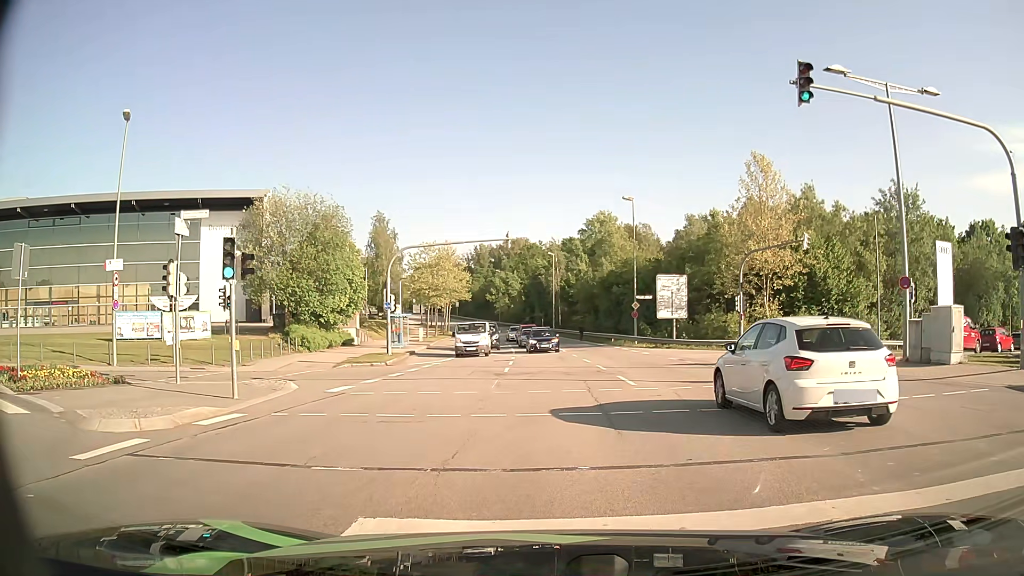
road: secondary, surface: asphalt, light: Day
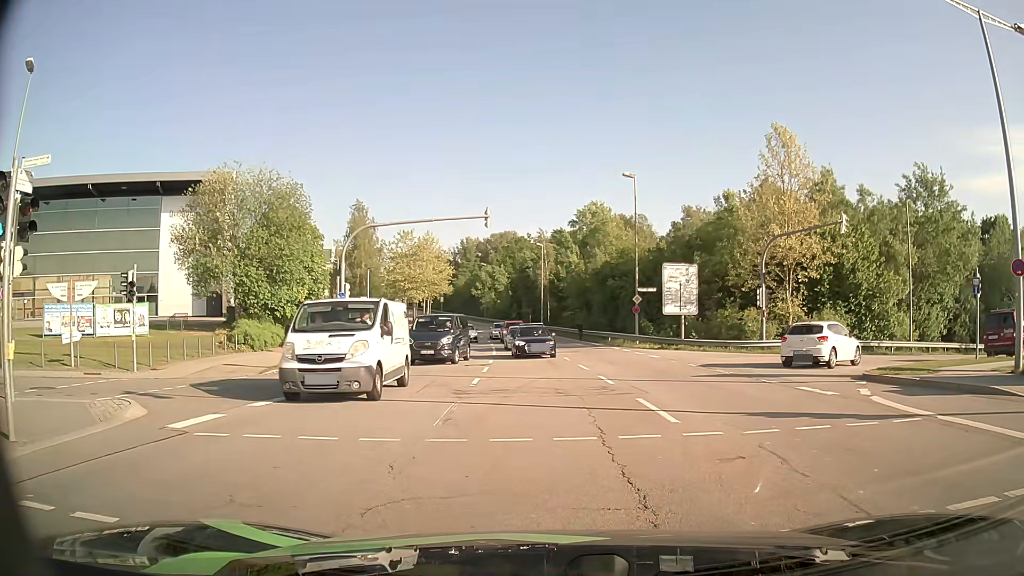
(+0.2, +6.5) m; +3°
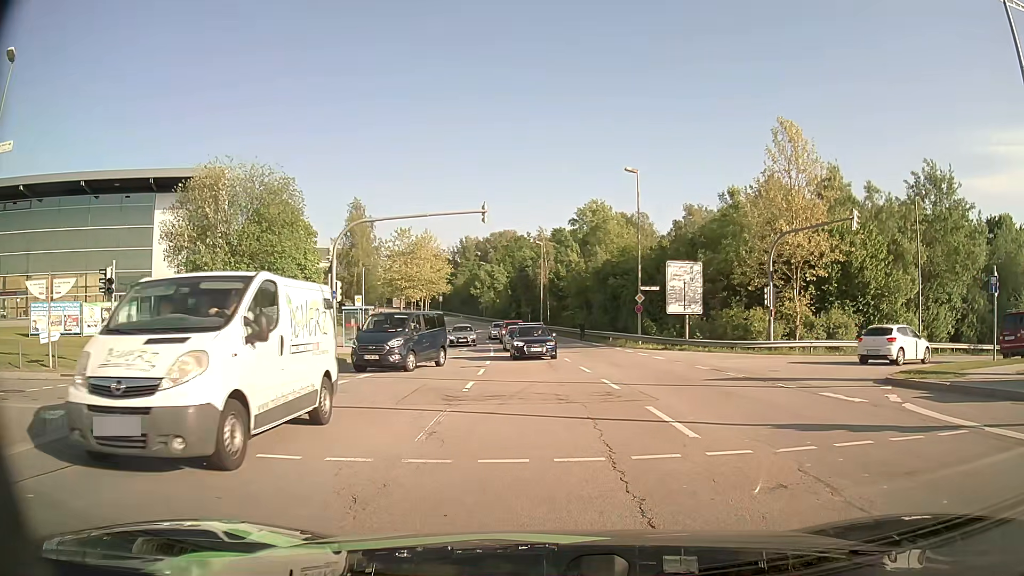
(0.0, +1.2) m; 0°
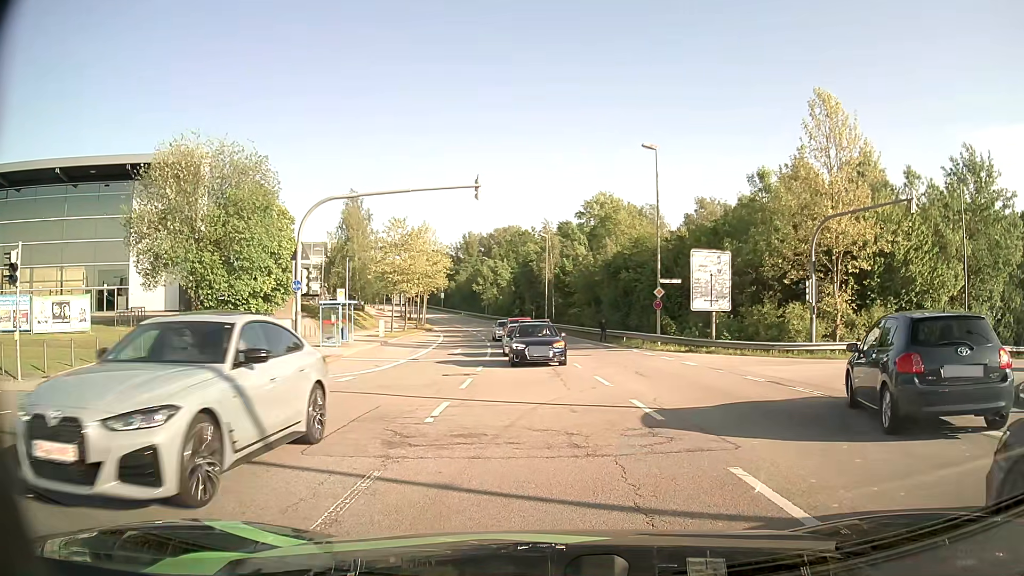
(-0.1, +4.9) m; -2°
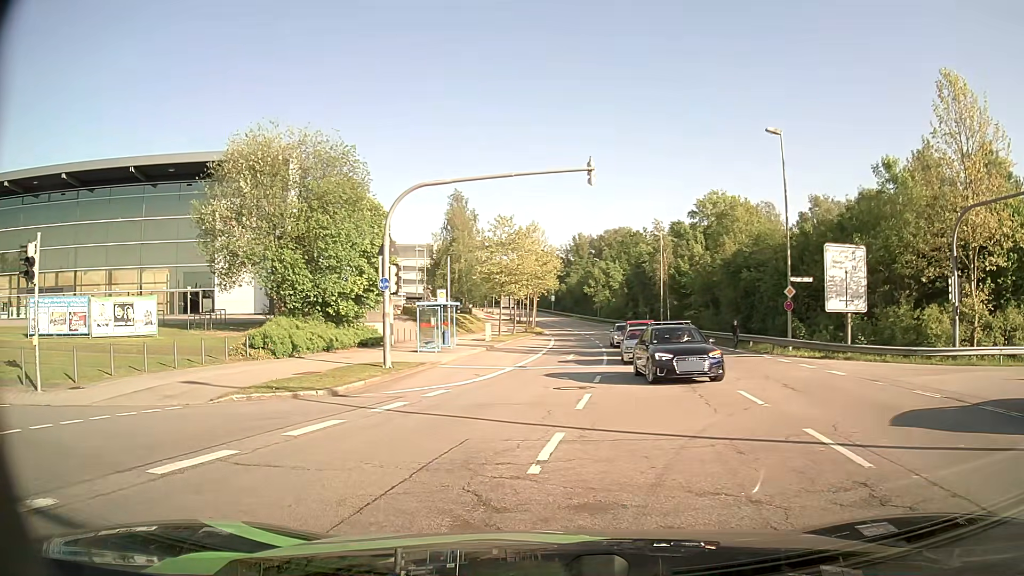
(-0.1, +3.2) m; -9°
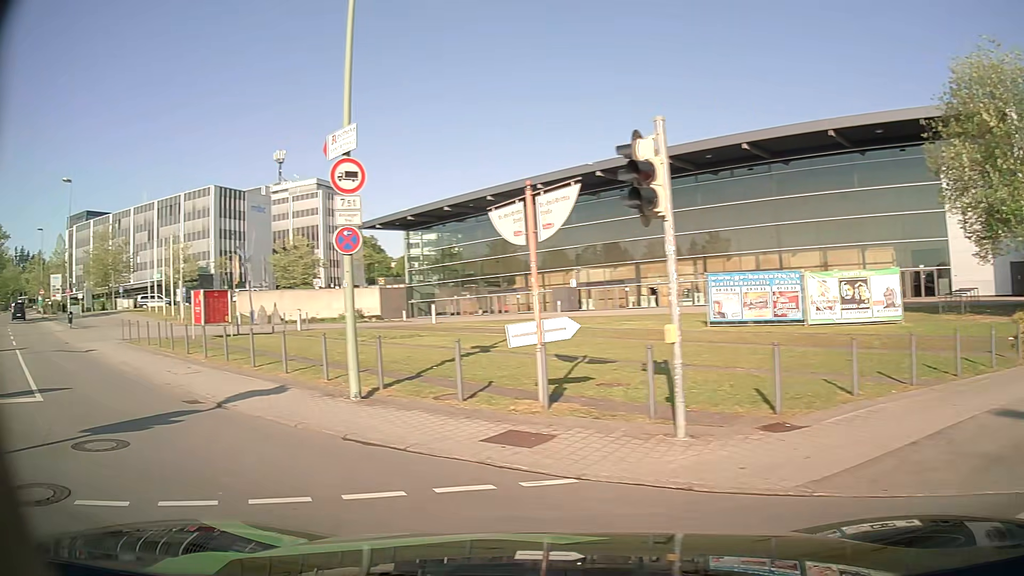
(-3.8, +7.7) m; -61°
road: residential
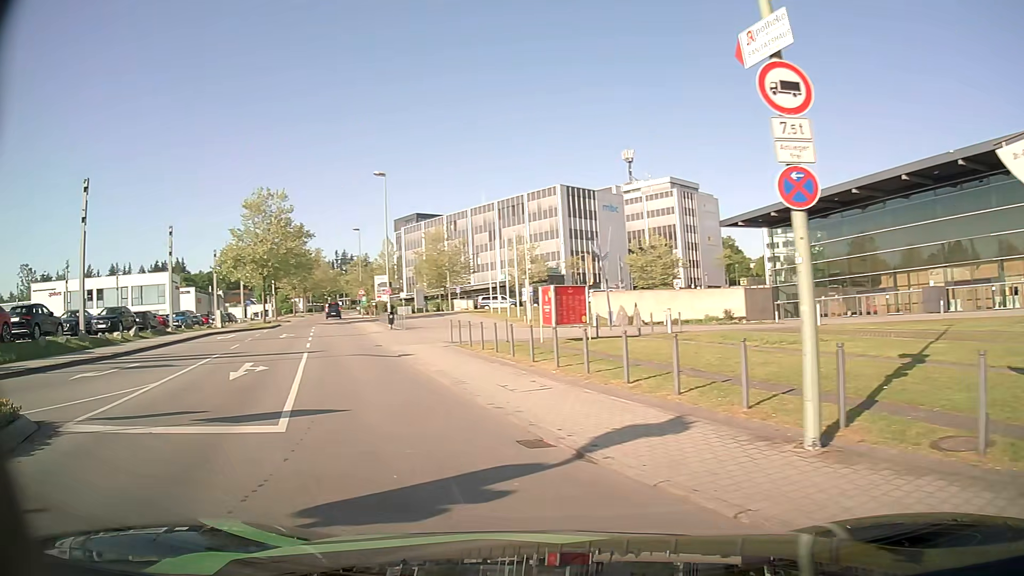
(-1.2, +4.1) m; -30°
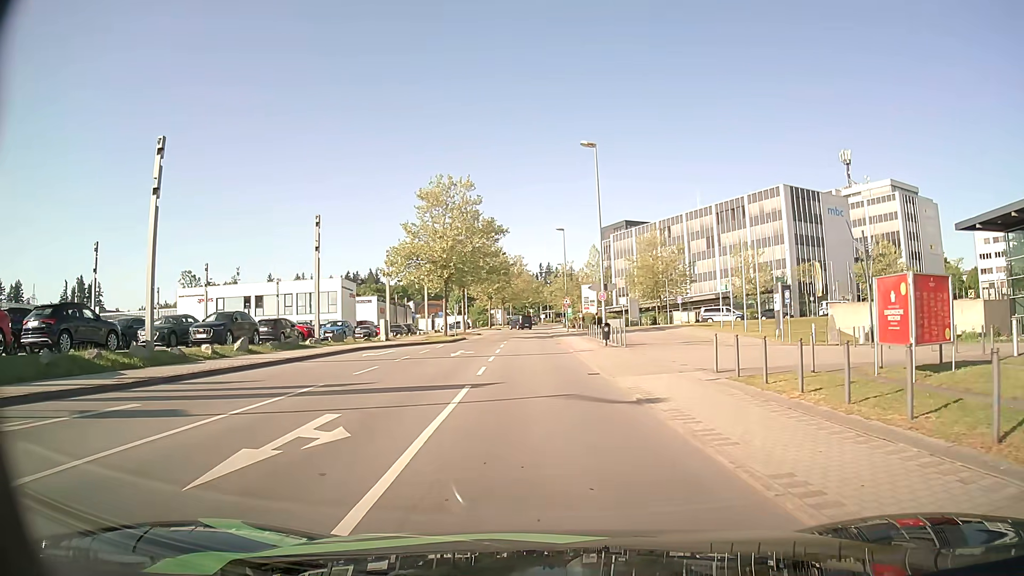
(-2.4, +10.4) m; -18°
(0, +10) (0, +20) (-1, +30) (-1, +40) (-1, +50) (-2, +60) (-2, +70) (-2, +80) (-2, +90) (-2, +100) m
